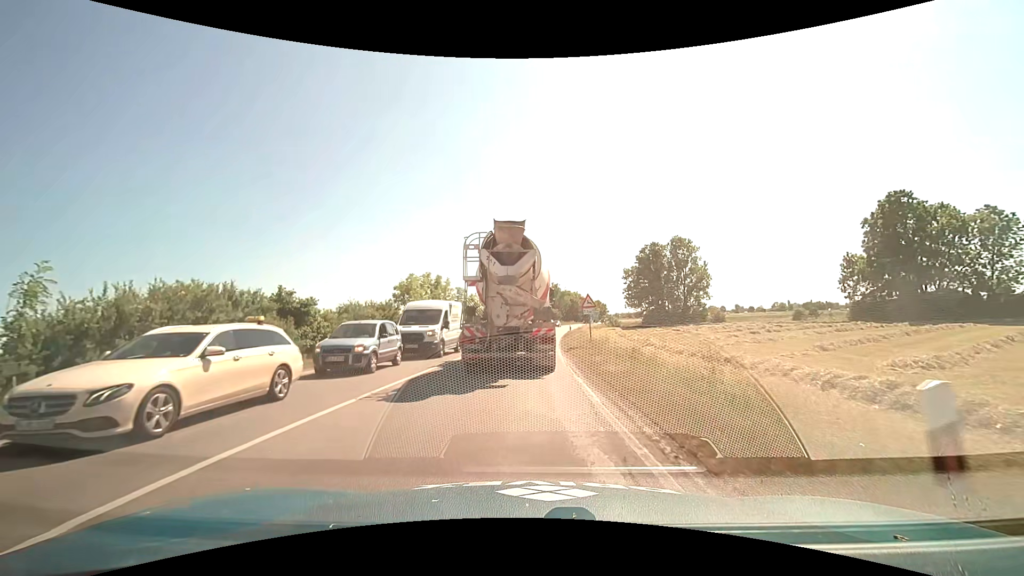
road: primary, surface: asphalt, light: Day
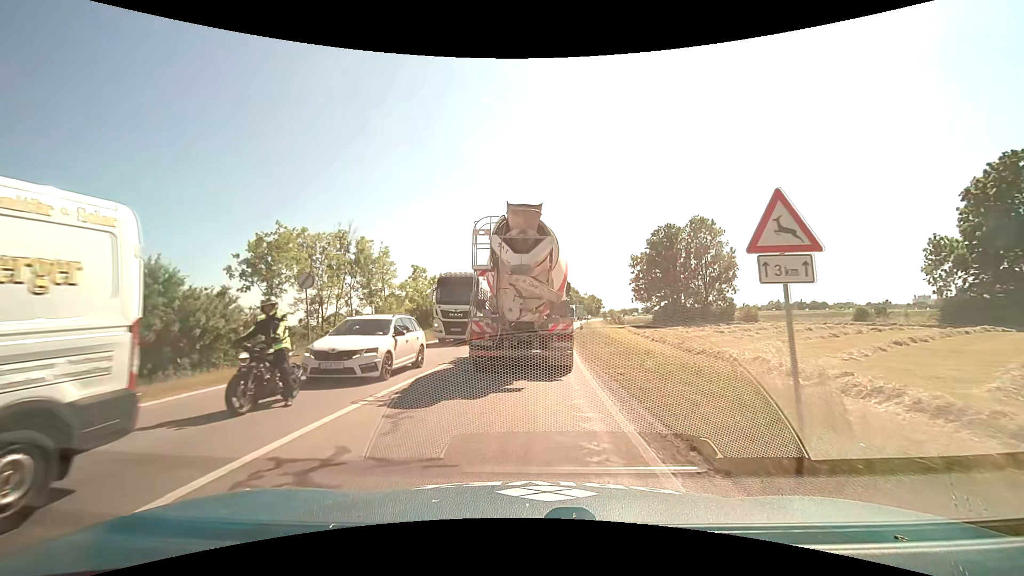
(0.0, +20.3) m; +1°
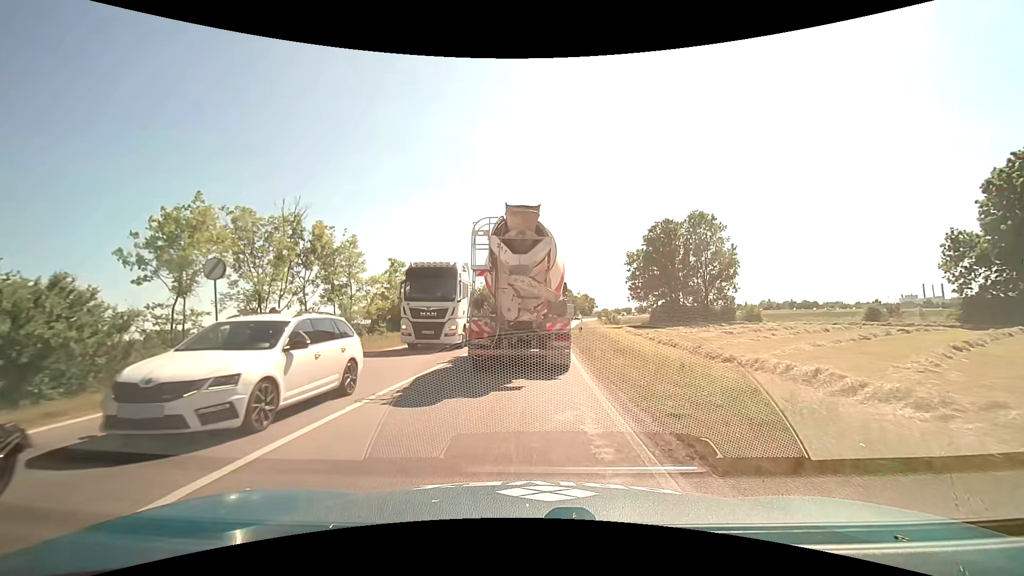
(0.0, +4.7) m; +1°
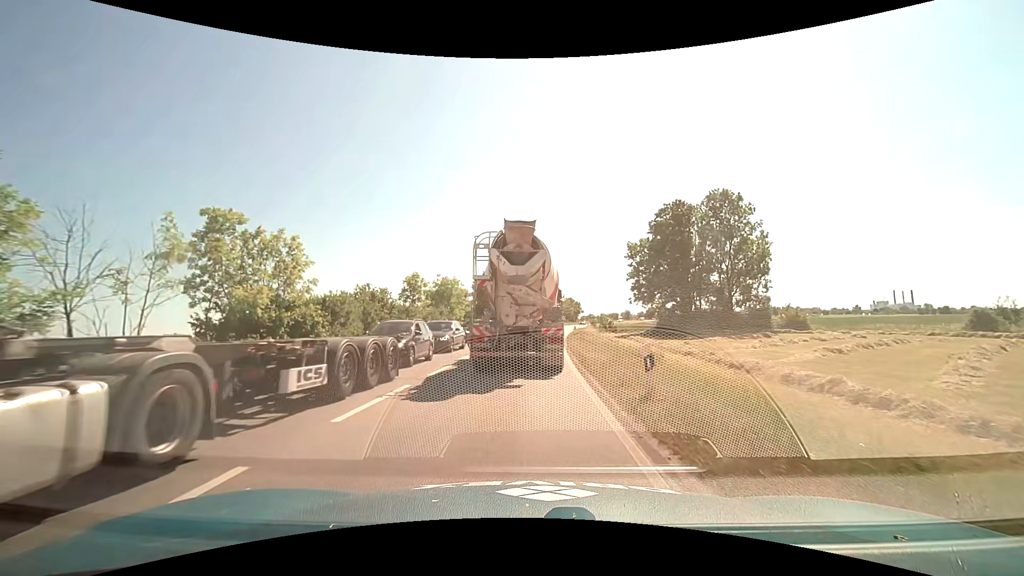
(+0.3, +19.9) m; +2°
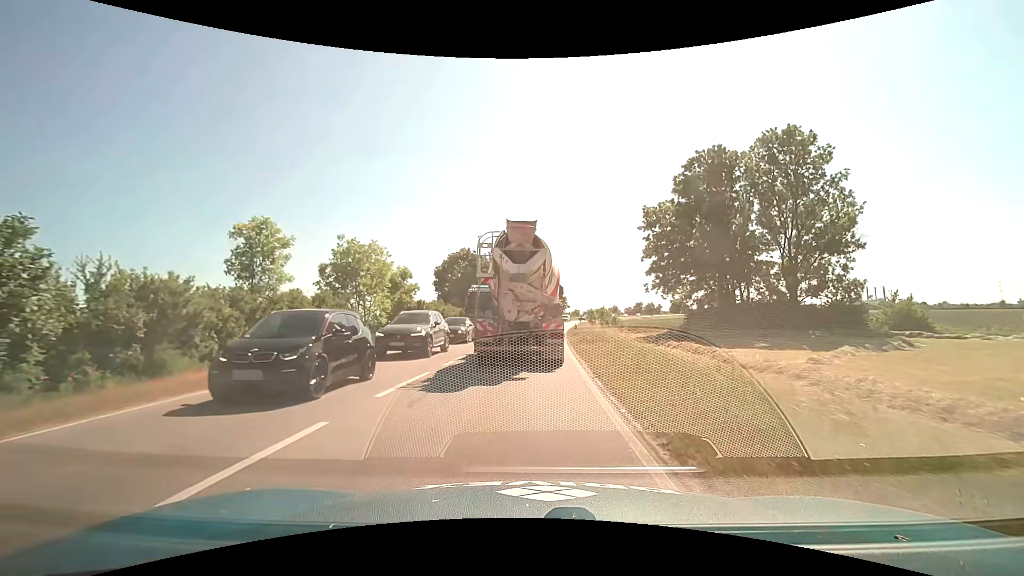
(+0.4, +21.9) m; +2°
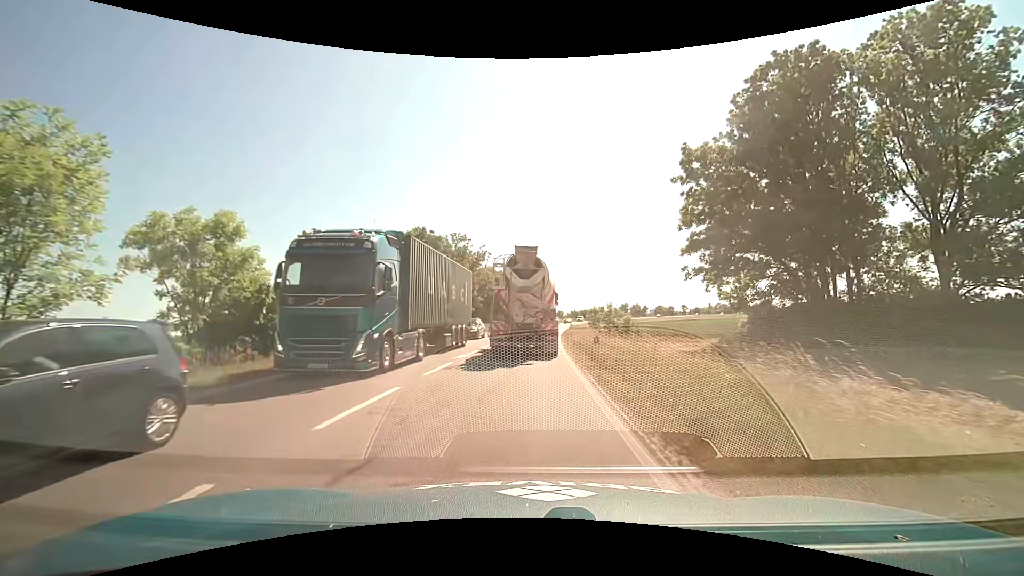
(+0.4, +20.3) m; +2°
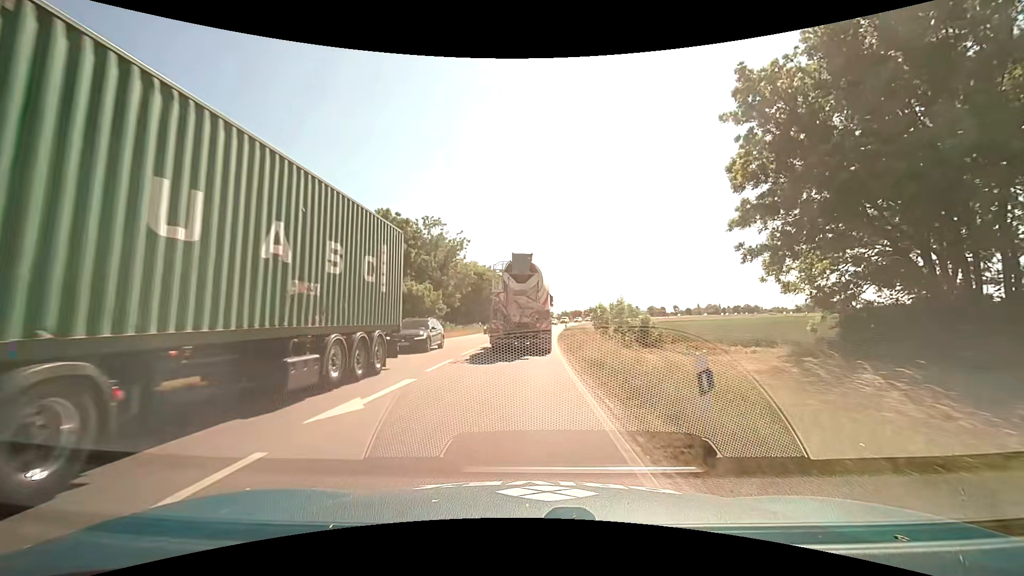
(+0.1, +11.0) m; +1°
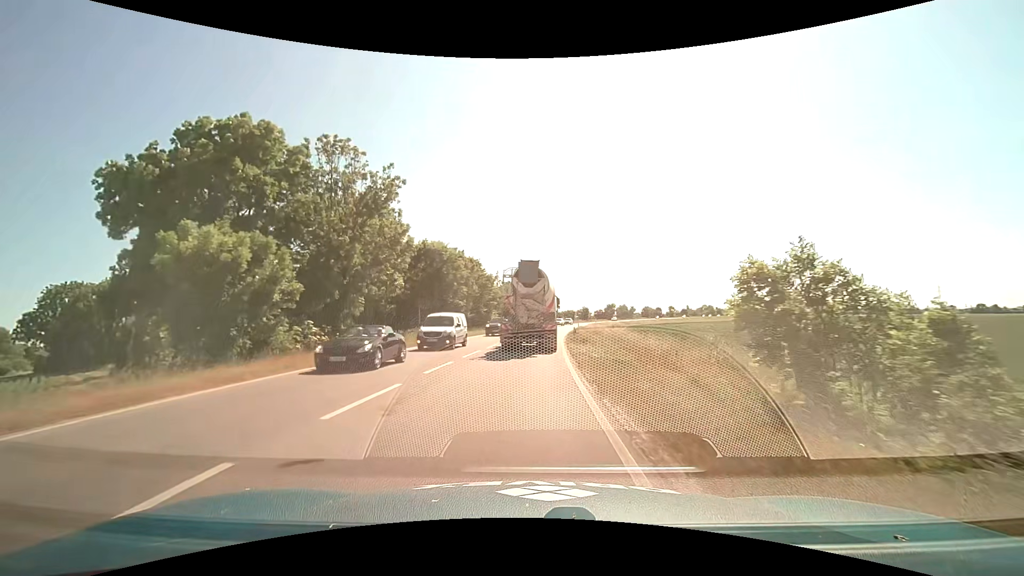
(+0.3, +24.5) m; +1°
(0, +10) (0, +20) (+1, +30) (+2, +40) (+2, +50) (+3, +60) (+5, +70) (+6, +80) (+7, +90) (+9, +99) m
